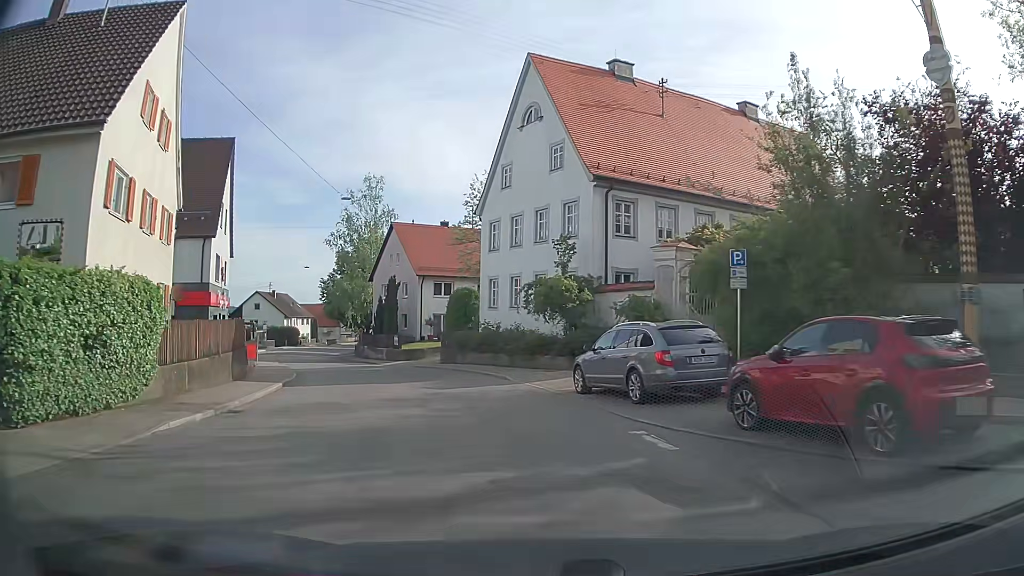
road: secondary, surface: asphalt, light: Day
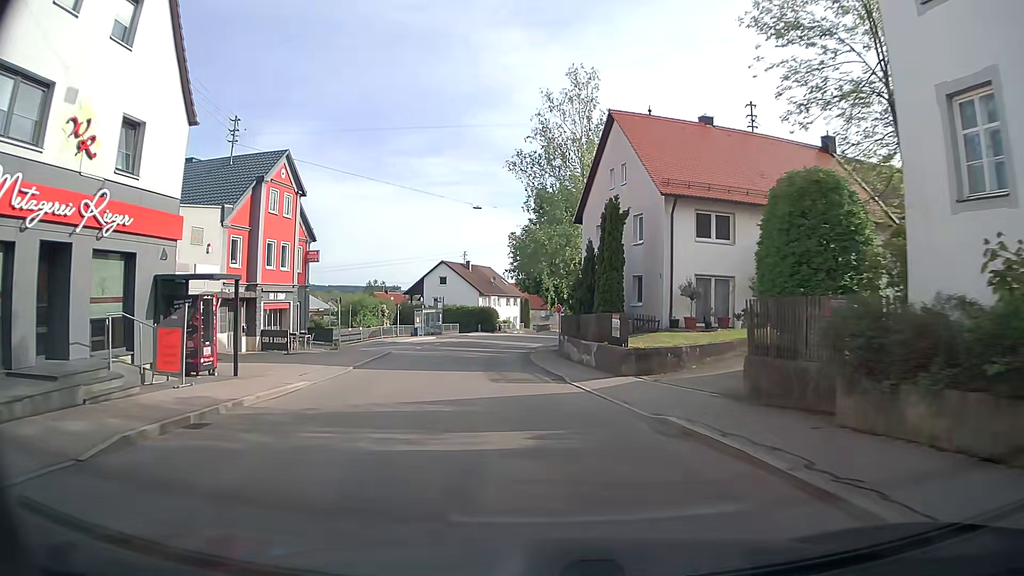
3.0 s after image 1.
(-5.1, +26.8) m; -21°
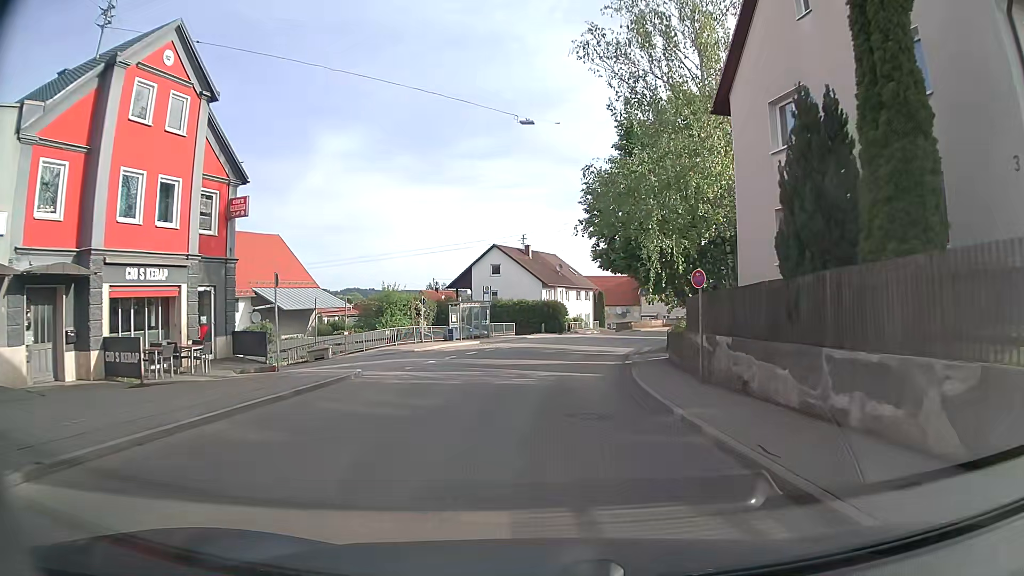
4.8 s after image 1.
(-1.0, +18.3) m; -5°
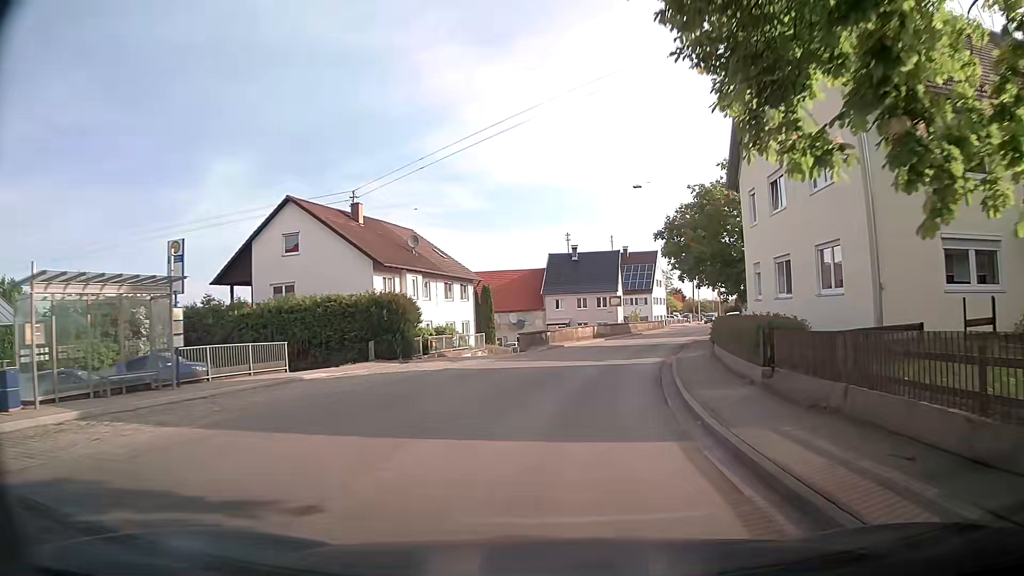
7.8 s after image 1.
(+2.2, +32.8) m; +9°
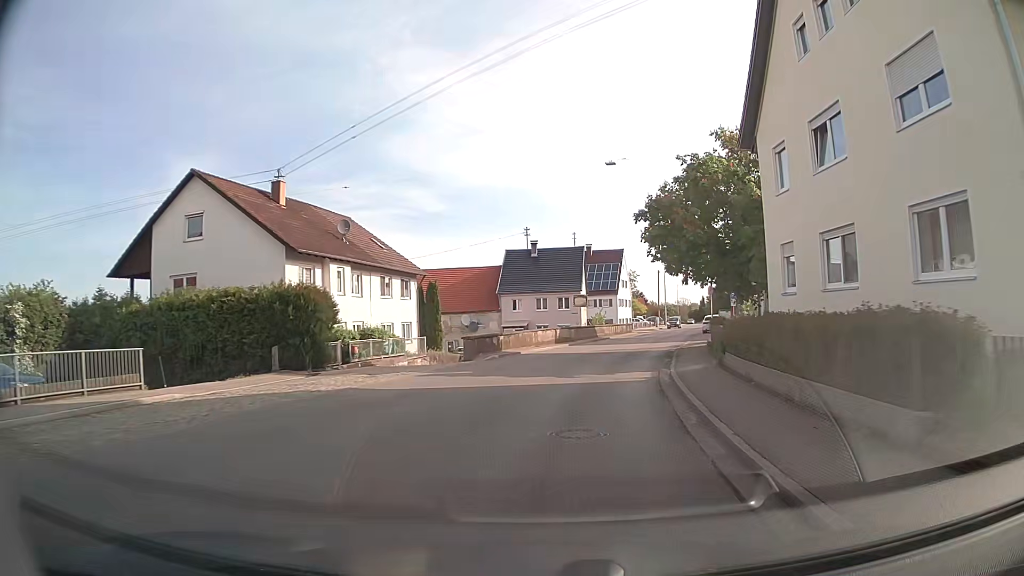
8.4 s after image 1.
(+0.2, +7.0) m; +4°
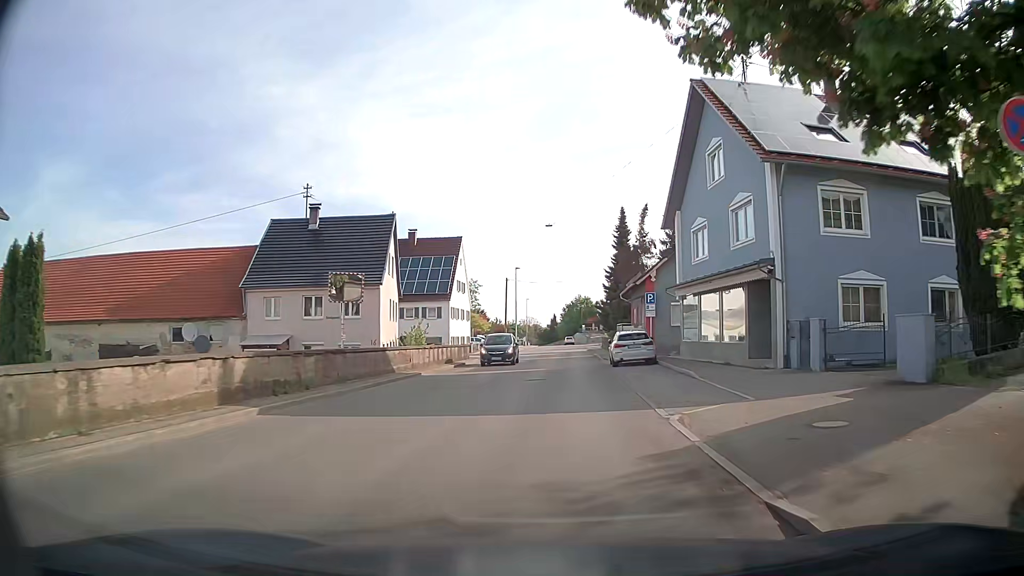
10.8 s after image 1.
(+3.5, +28.0) m; +13°
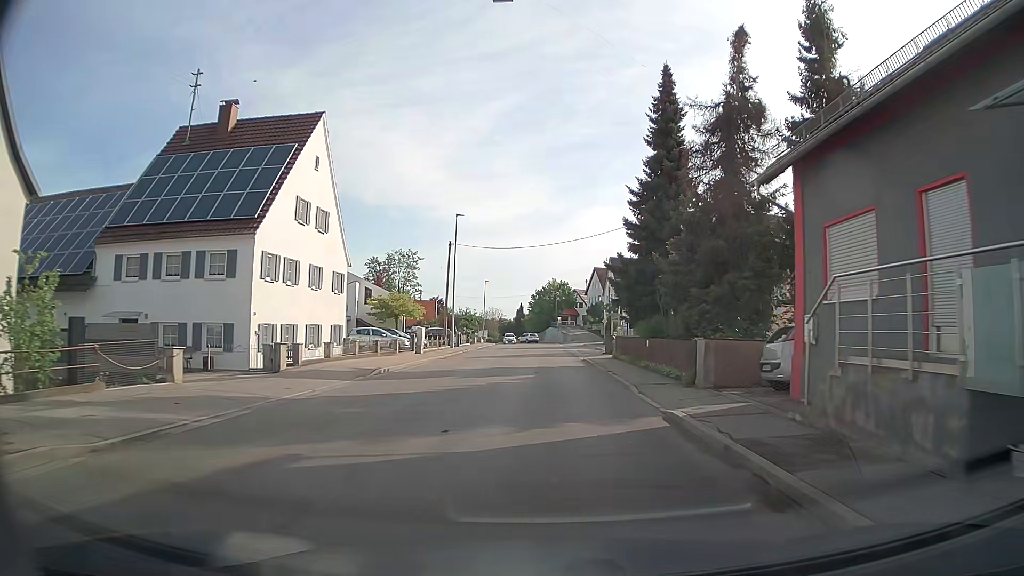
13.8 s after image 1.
(+1.1, +35.5) m; +3°
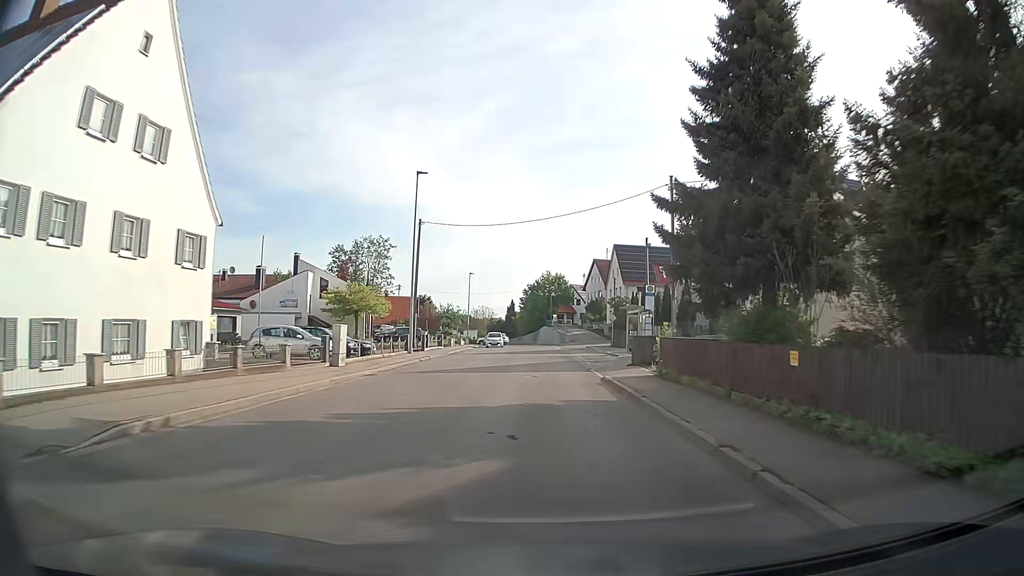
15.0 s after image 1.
(+0.1, +14.3) m; 0°
(0, +10) (0, +20) (0, +30) (0, +40) (0, +50) (0, +60) (-1, +70) (-1, +80) (-2, +90) (-3, +100) m
